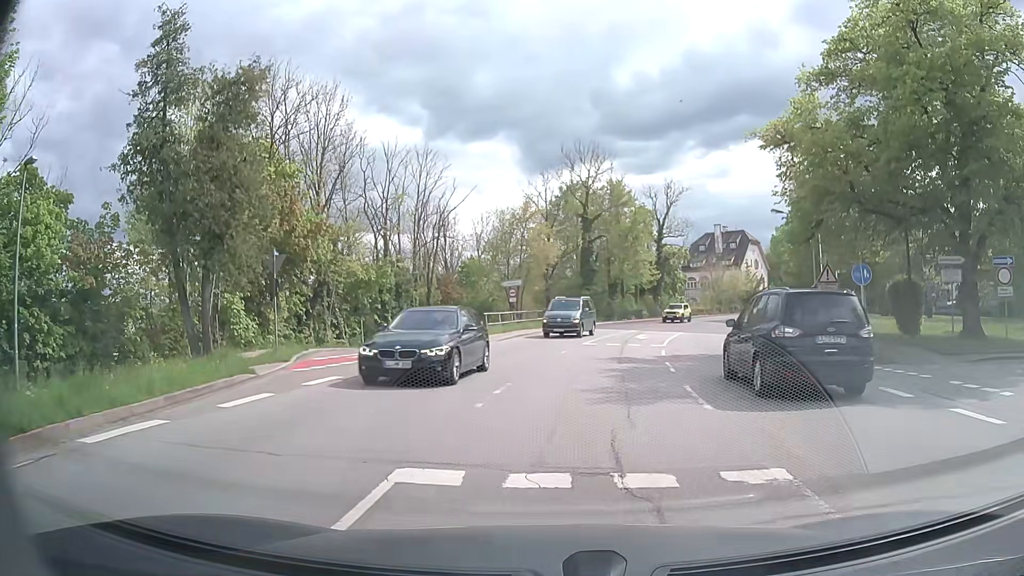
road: secondary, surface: asphalt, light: Day
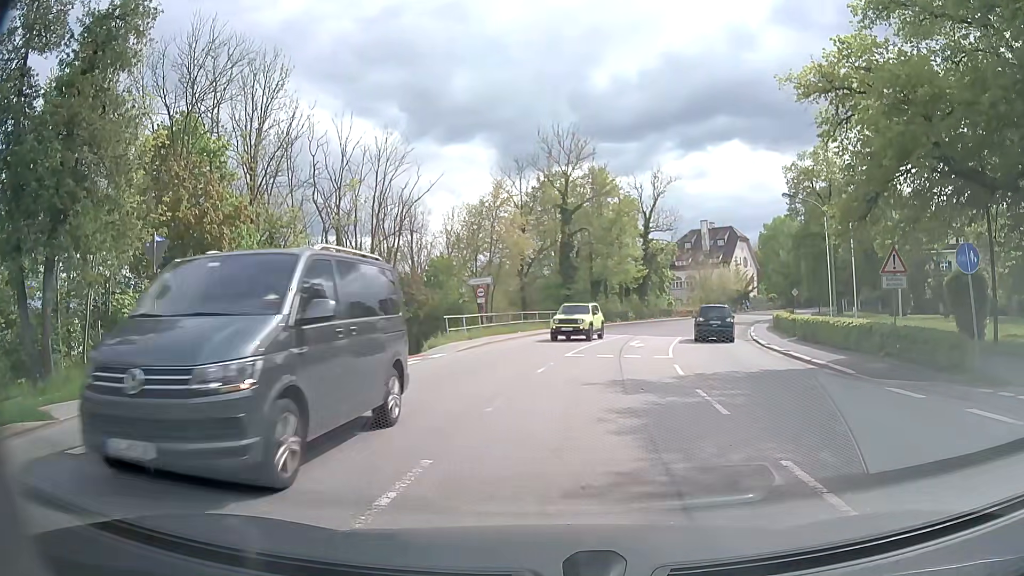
(+0.1, +6.1) m; +2°
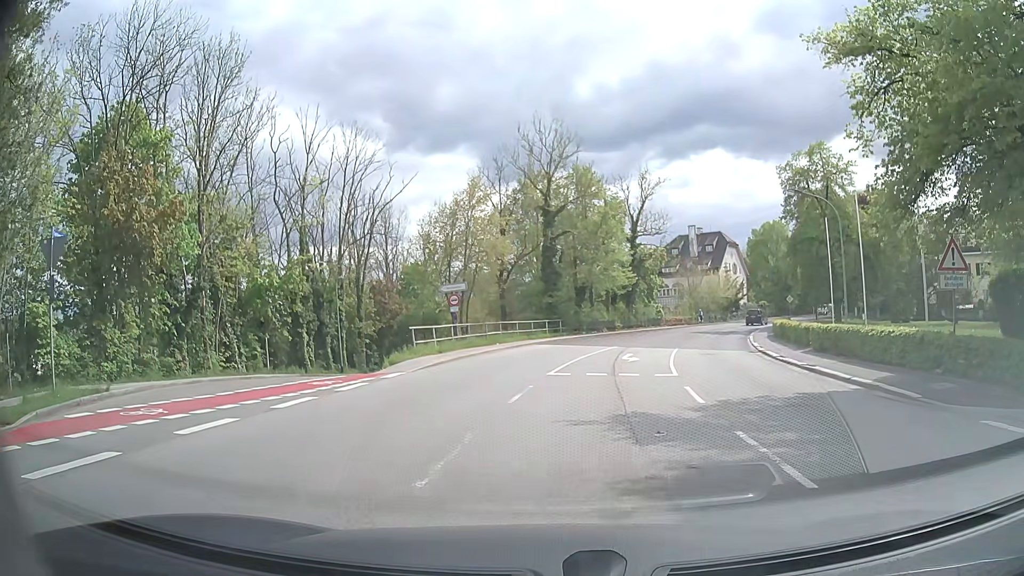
(0.0, +3.8) m; +3°
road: residential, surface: paved
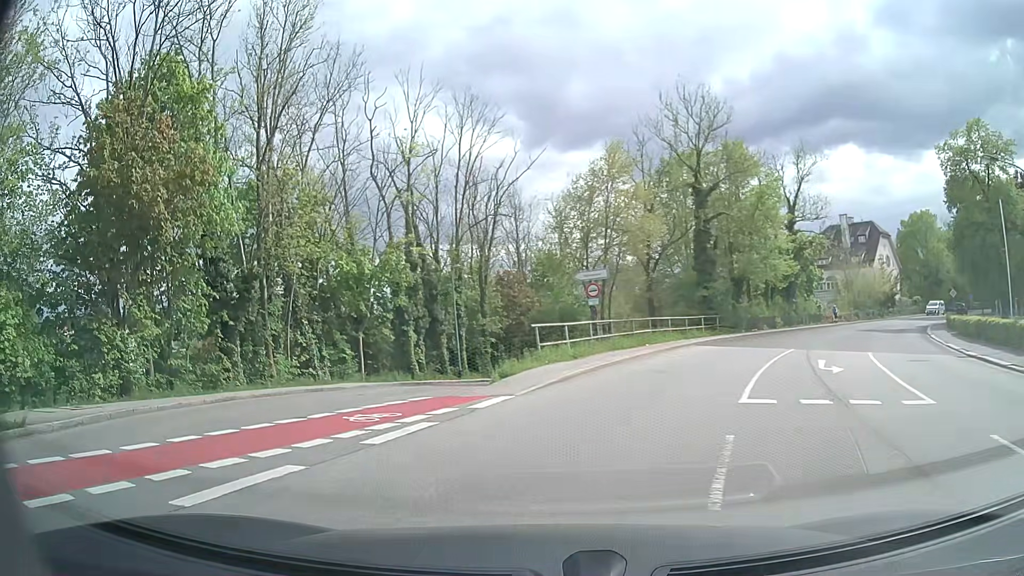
(-0.6, +7.1) m; -13°
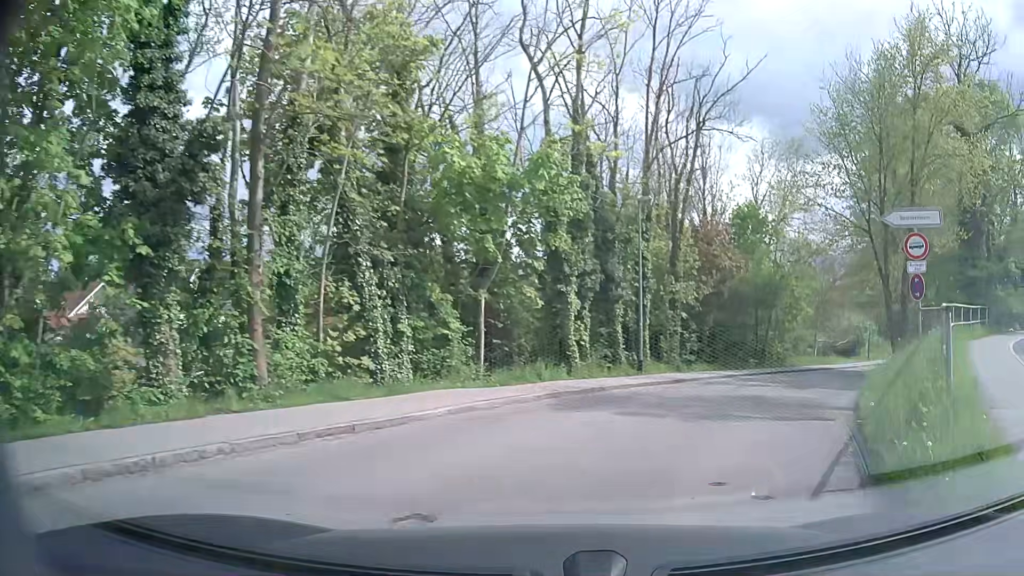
(-2.8, +13.1) m; -11°
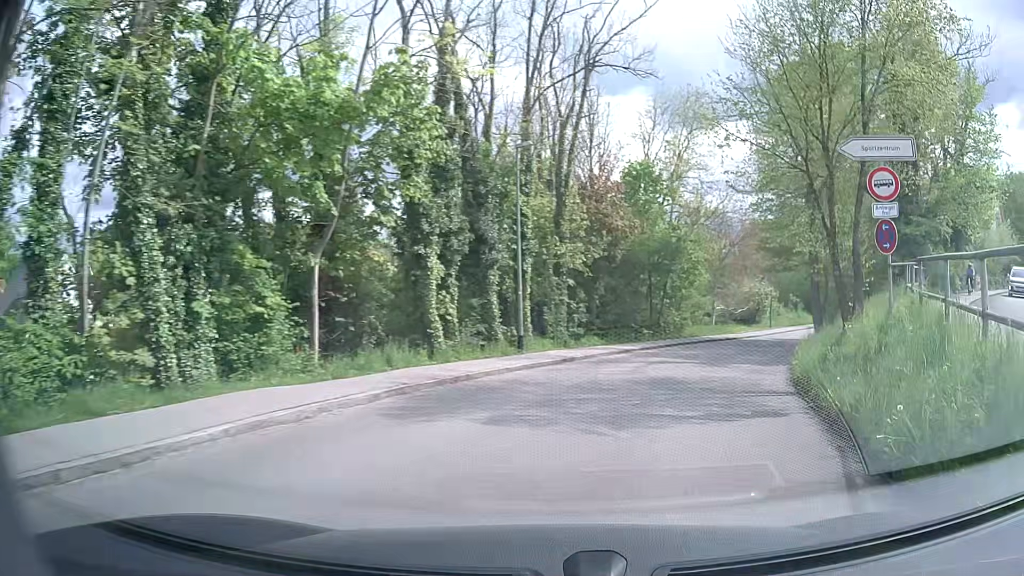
(+0.3, +3.8) m; +10°
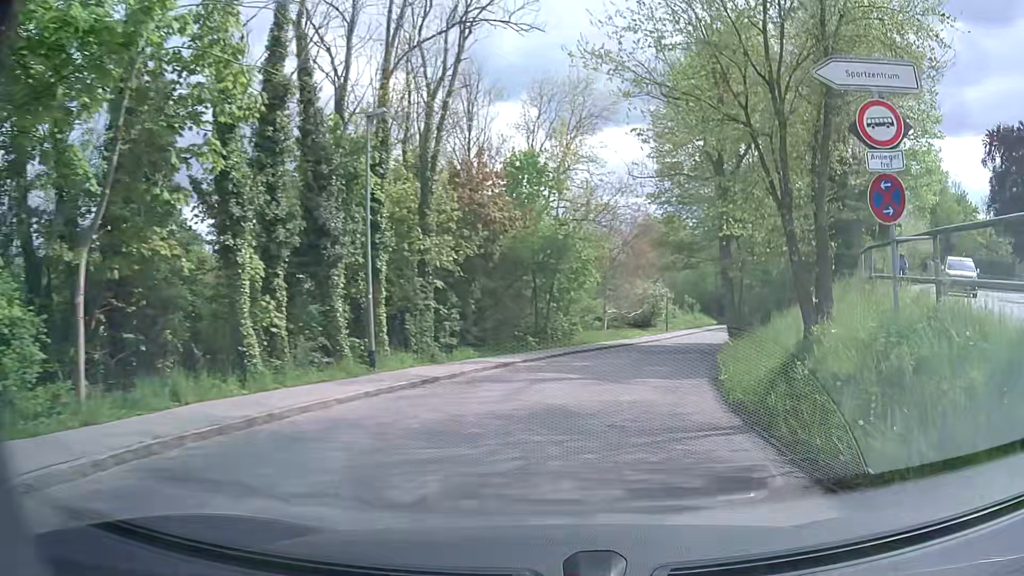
(+0.4, +4.2) m; +9°
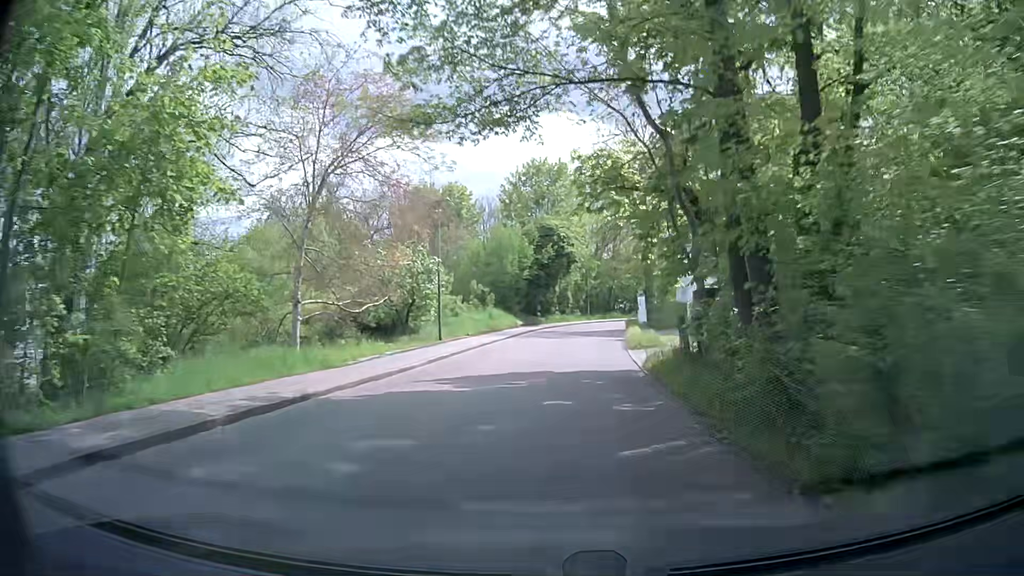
(+4.4, +27.2) m; +17°
(0, +10) (+1, +20) (+2, +30) (+3, +40) (+5, +50) (+7, +59) (+10, +69) (+15, +78) (+20, +86) (+26, +95) m
